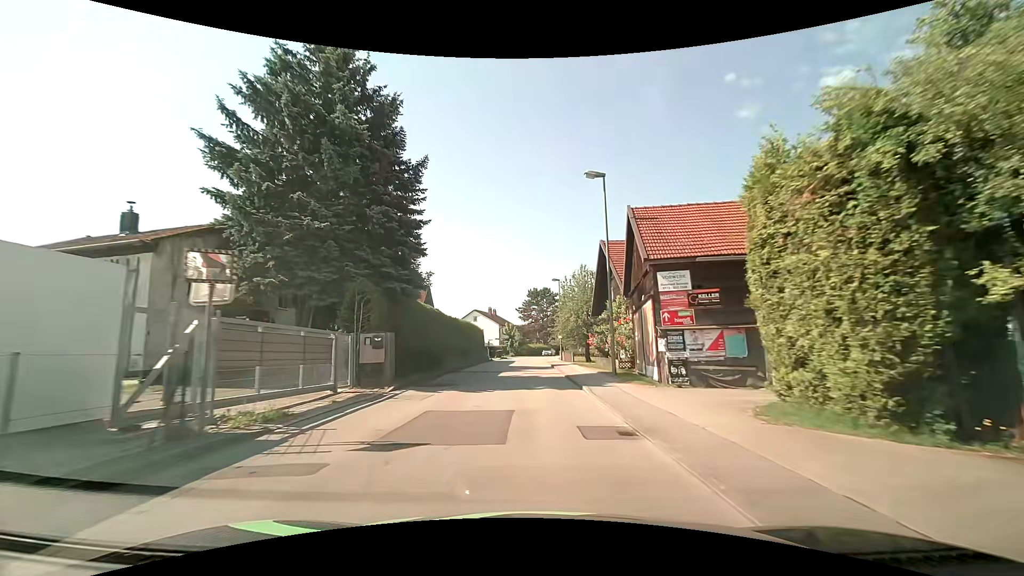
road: unclassified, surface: asphalt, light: Day
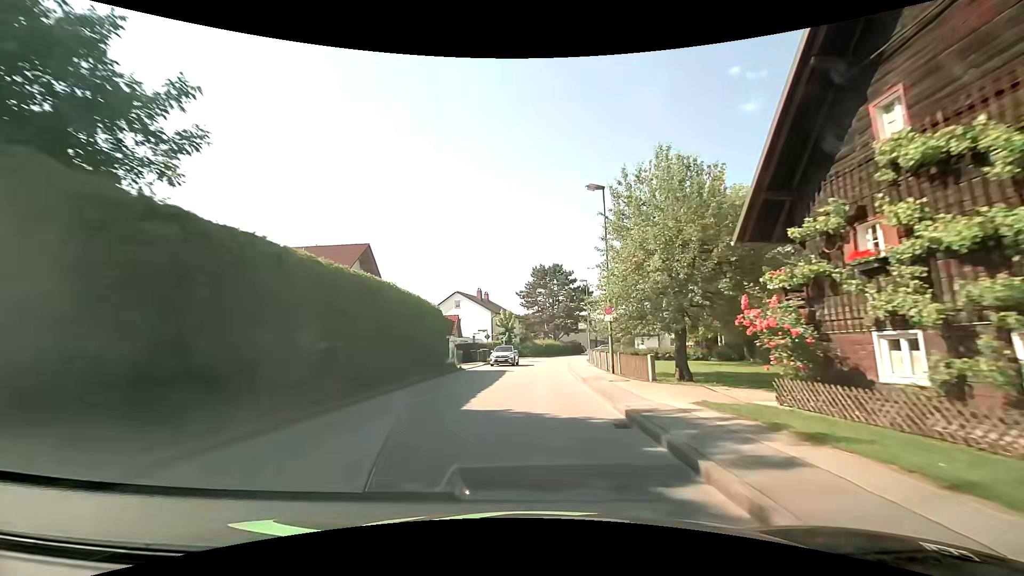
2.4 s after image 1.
(+0.1, +28.9) m; 0°
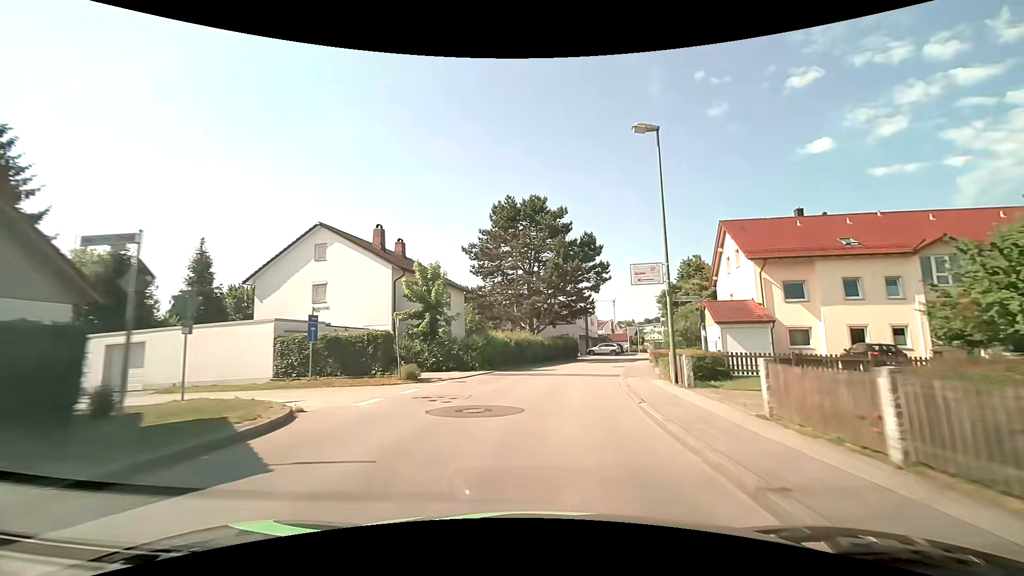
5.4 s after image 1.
(+0.6, +37.2) m; +4°
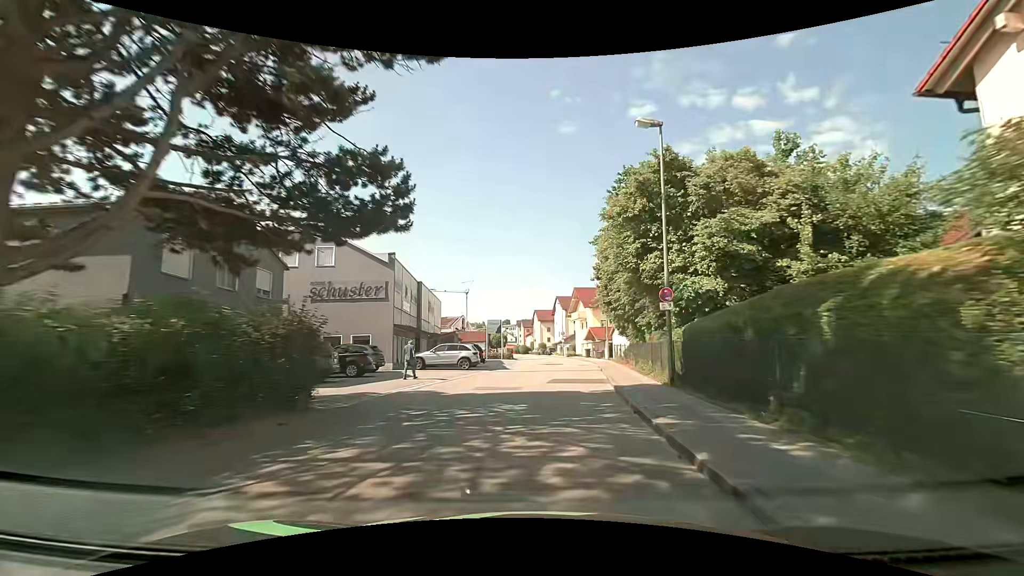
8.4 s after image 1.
(+5.0, +36.4) m; +16°
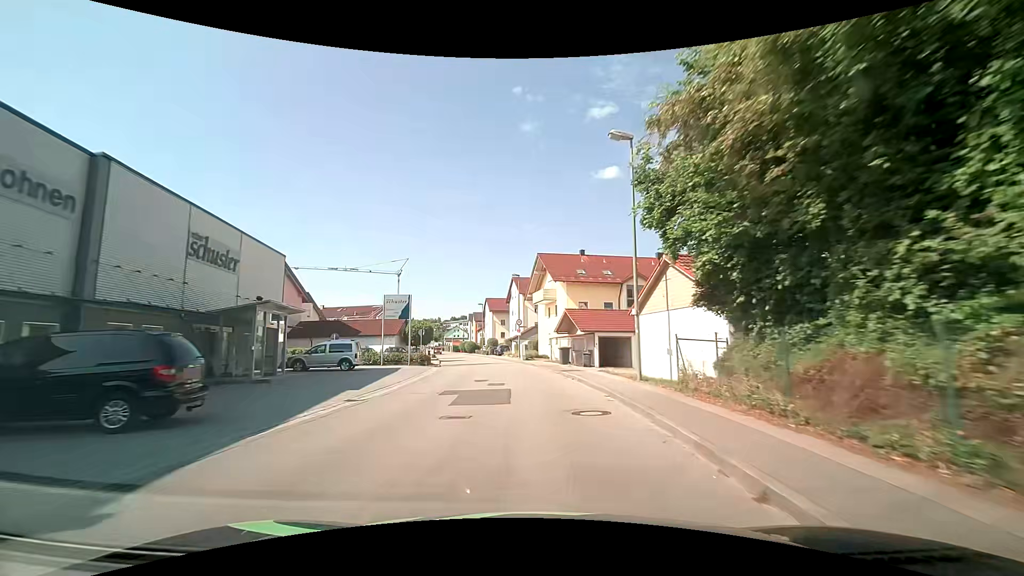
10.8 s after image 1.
(+2.2, +28.7) m; +6°
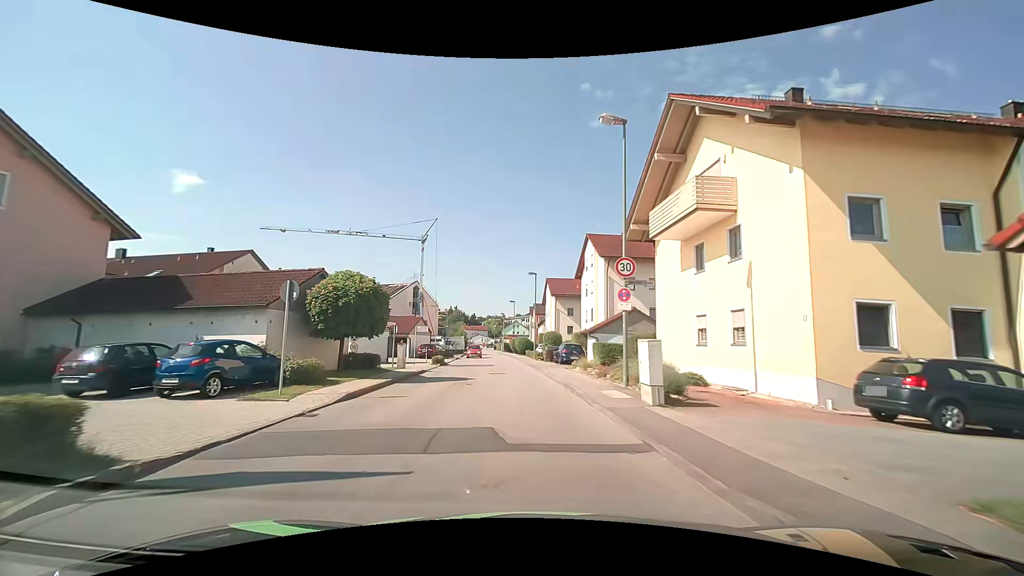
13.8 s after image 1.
(-1.8, +33.2) m; -8°
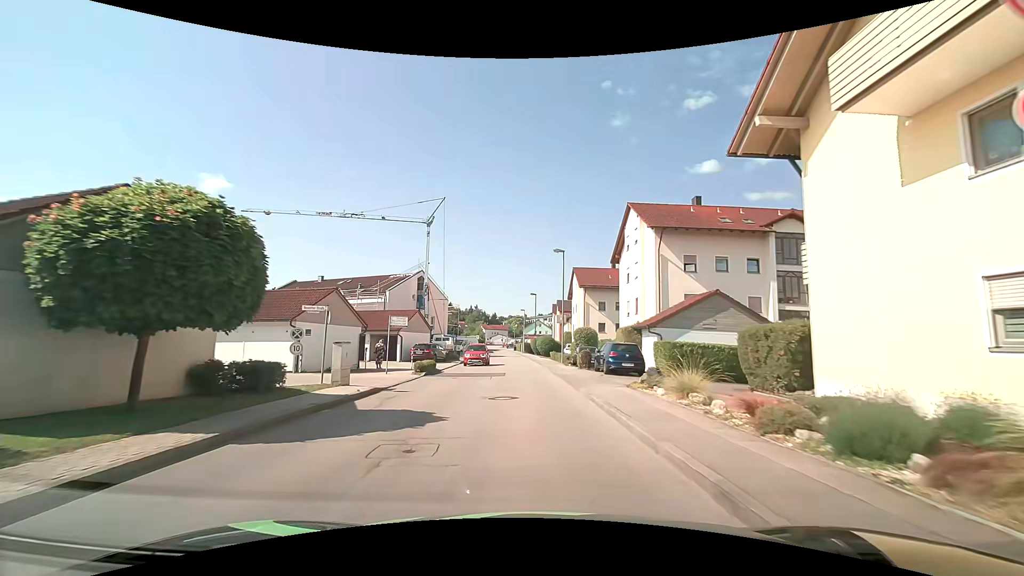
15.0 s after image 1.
(-0.3, +11.3) m; -3°
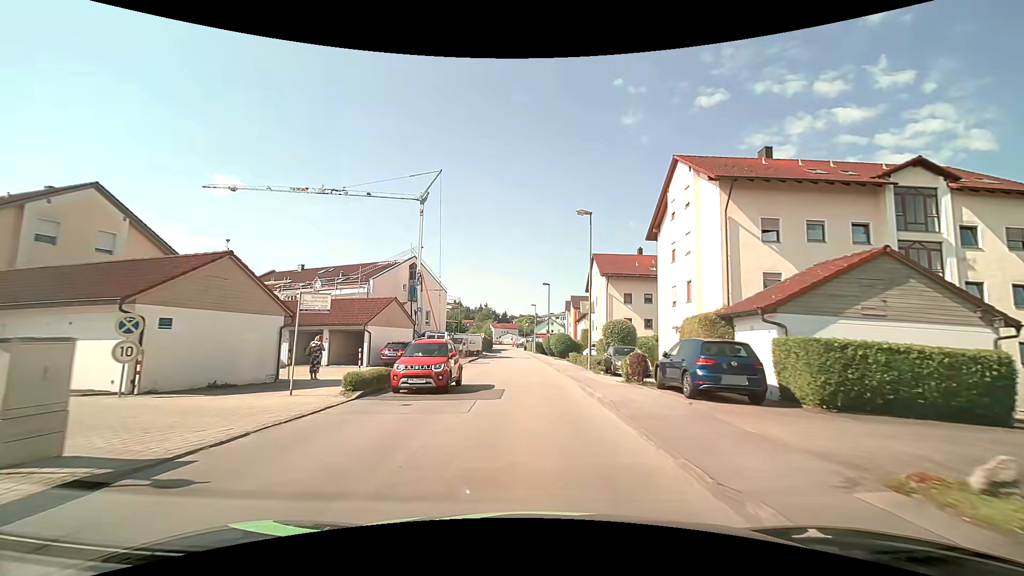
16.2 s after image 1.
(-0.1, +10.2) m; -1°
(0, +10) (0, +20) (-1, +30) (-1, +40) (-1, +50) (-2, +60) (-2, +70) (-3, +80) (-3, +90) (-4, +100) m
